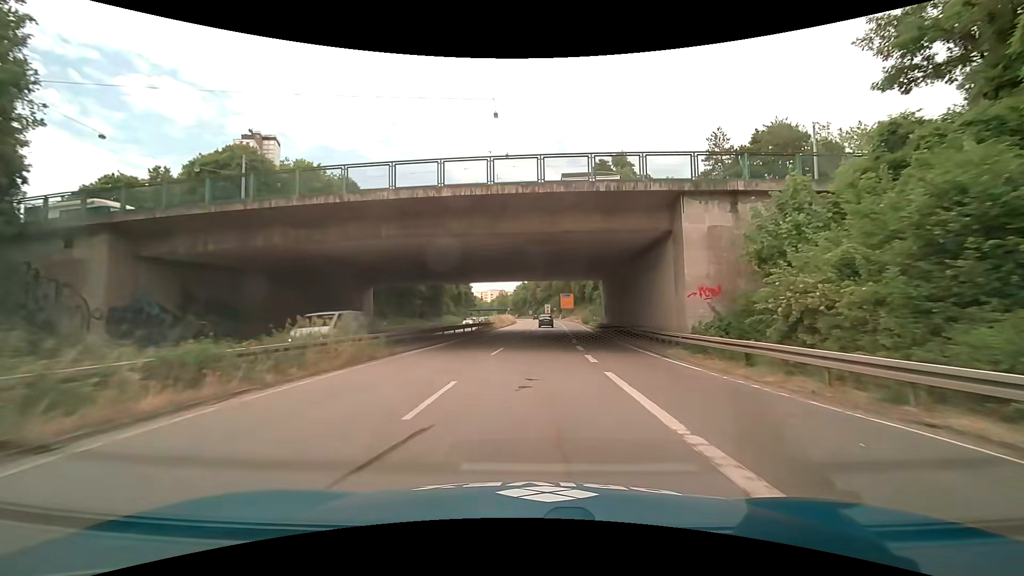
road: trunk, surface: asphalt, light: Day
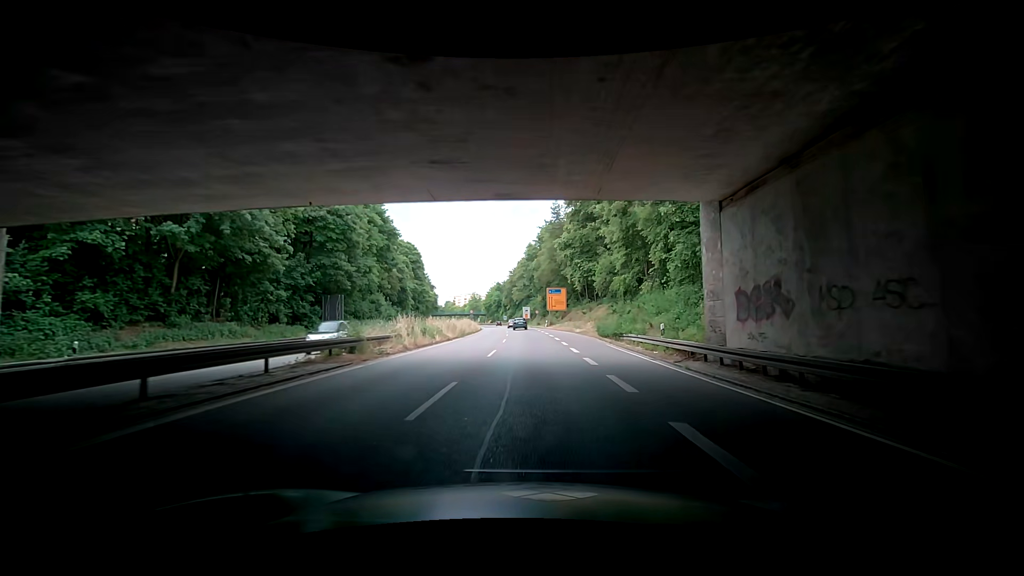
(+1.1, +36.3) m; +2°
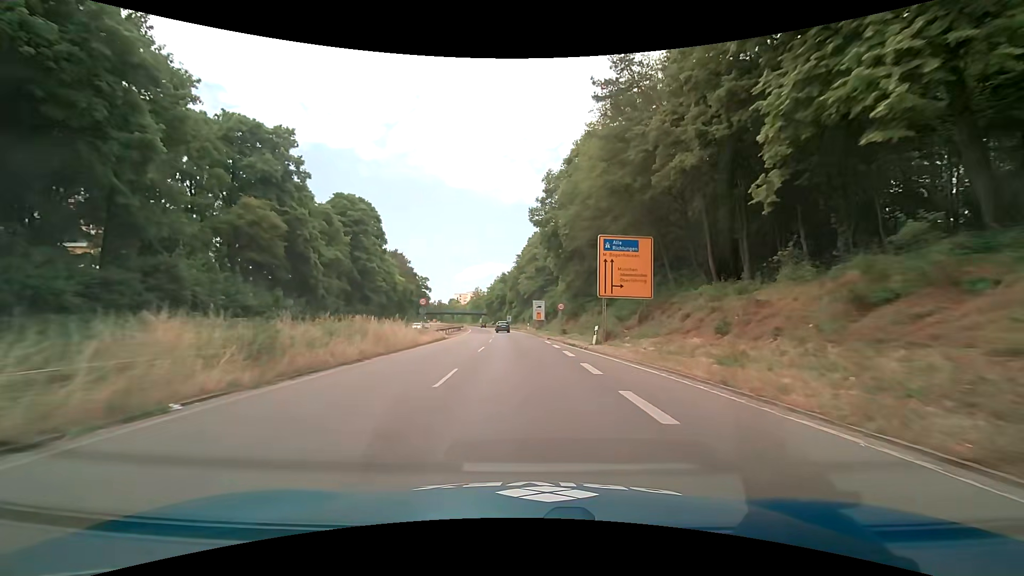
(-1.7, +45.2) m; -1°
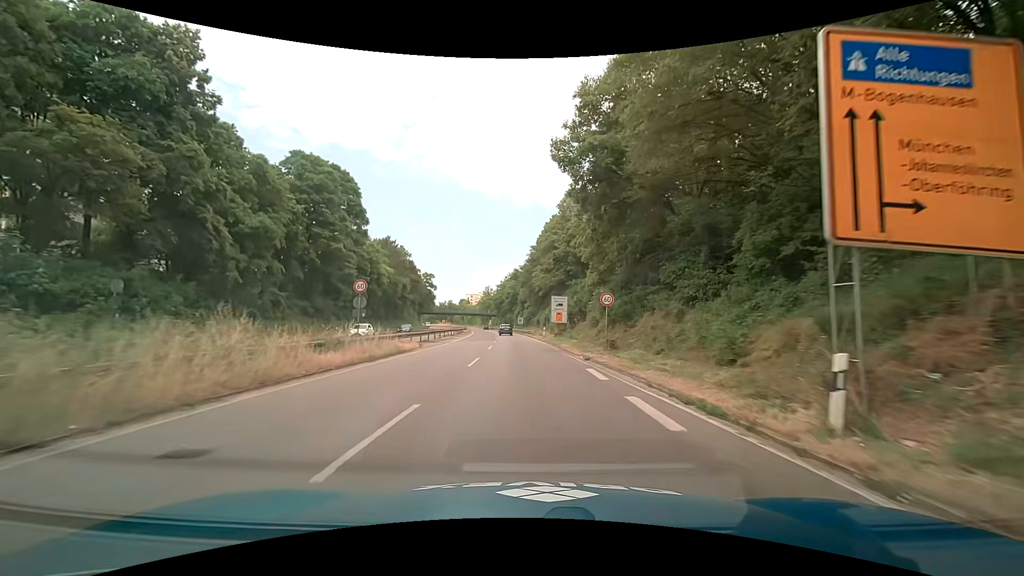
(-0.4, +18.1) m; -2°
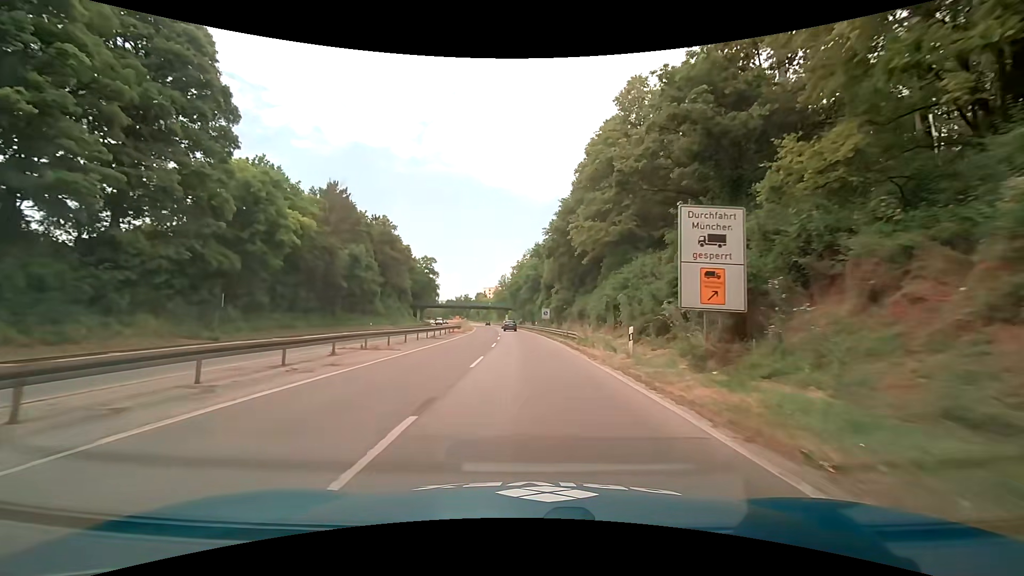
(-0.8, +36.5) m; -2°
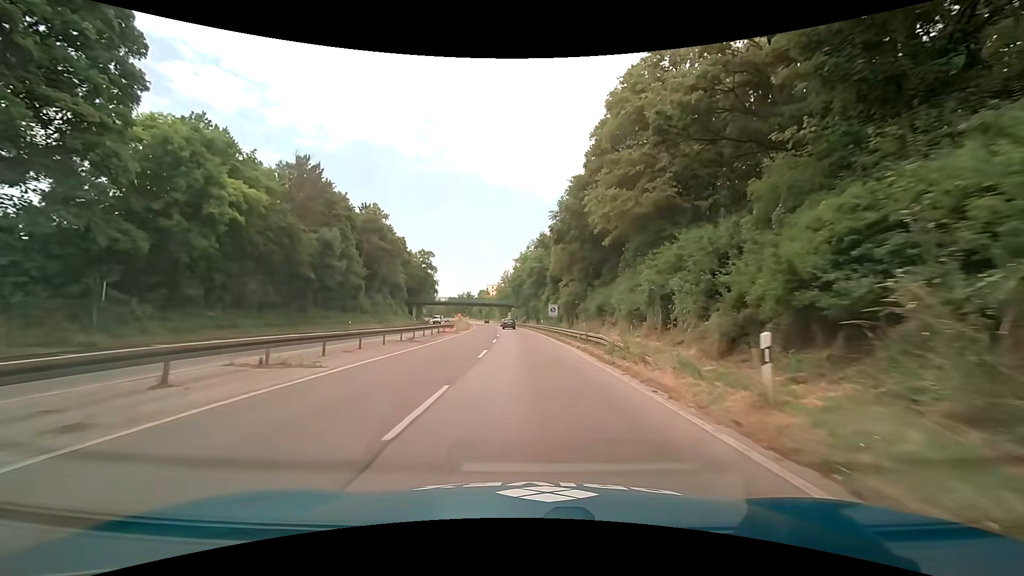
(0.0, +9.2) m; -1°
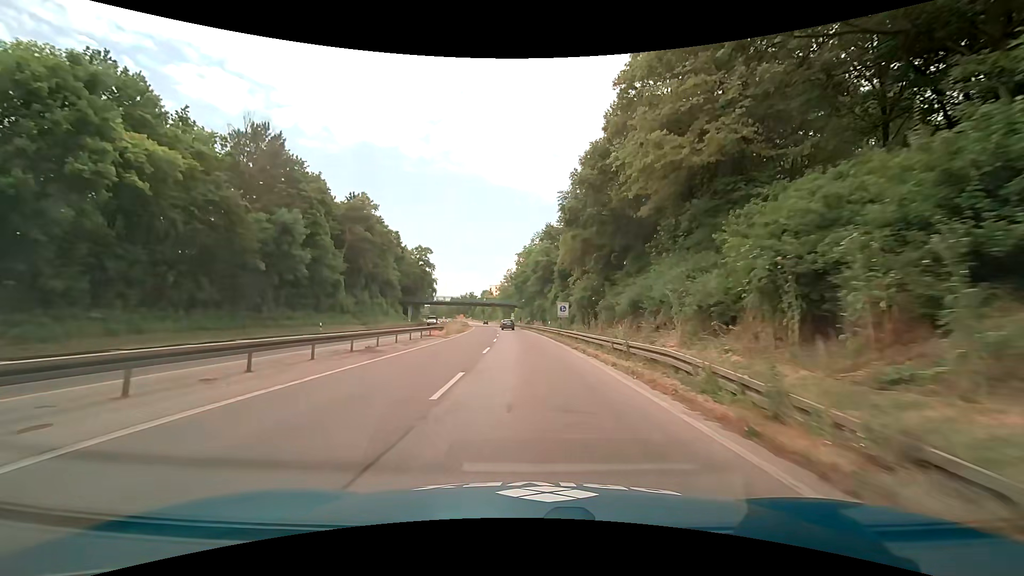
(0.0, +9.2) m; -1°
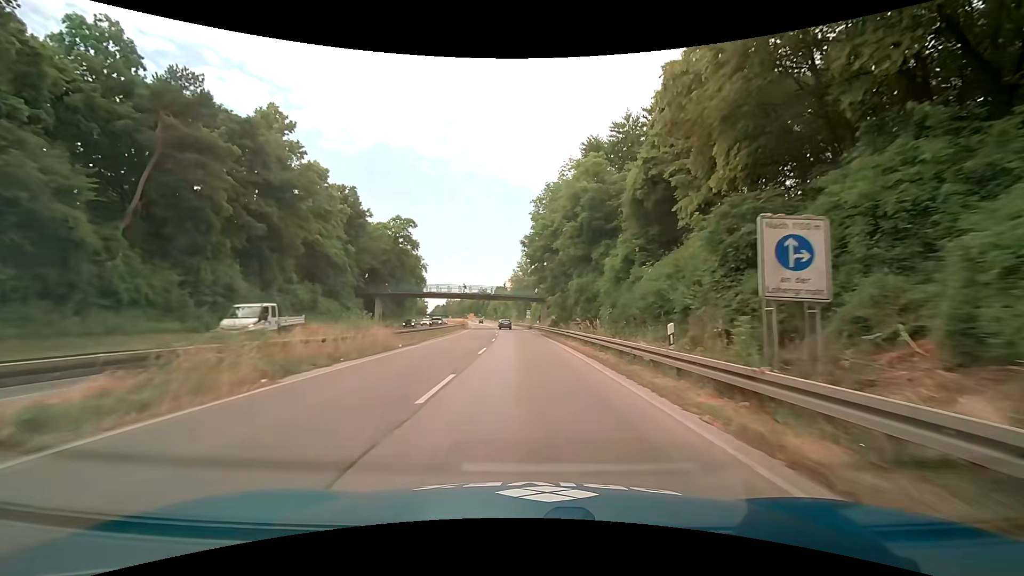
(+0.2, +36.7) m; 0°
(0, +10) (0, +20) (-1, +30) (-1, +40) (-2, +50) (-2, +60) (-3, +70) (-4, +80) (-5, +90) (-6, +100) m
